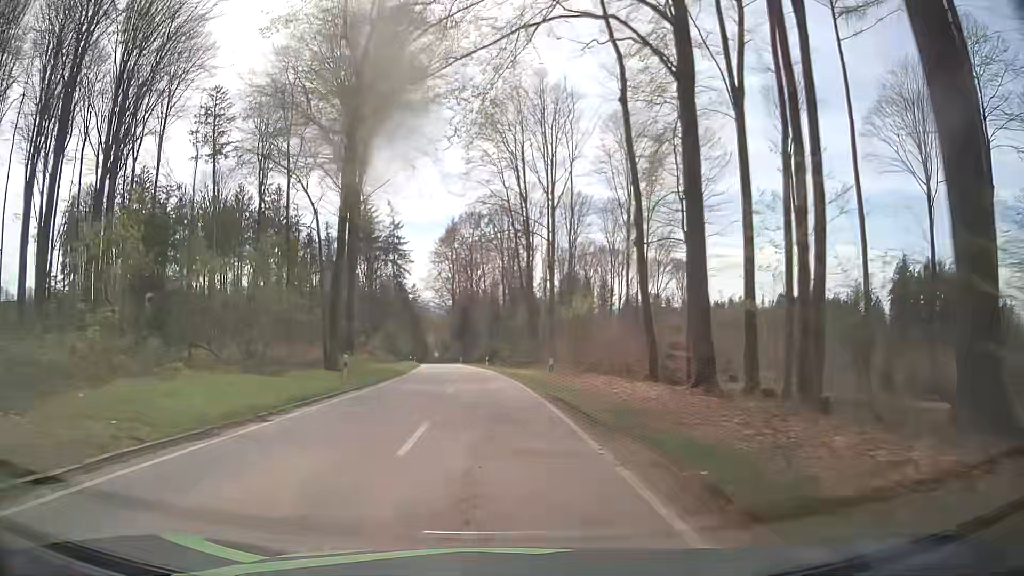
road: tertiary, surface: asphalt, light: Day
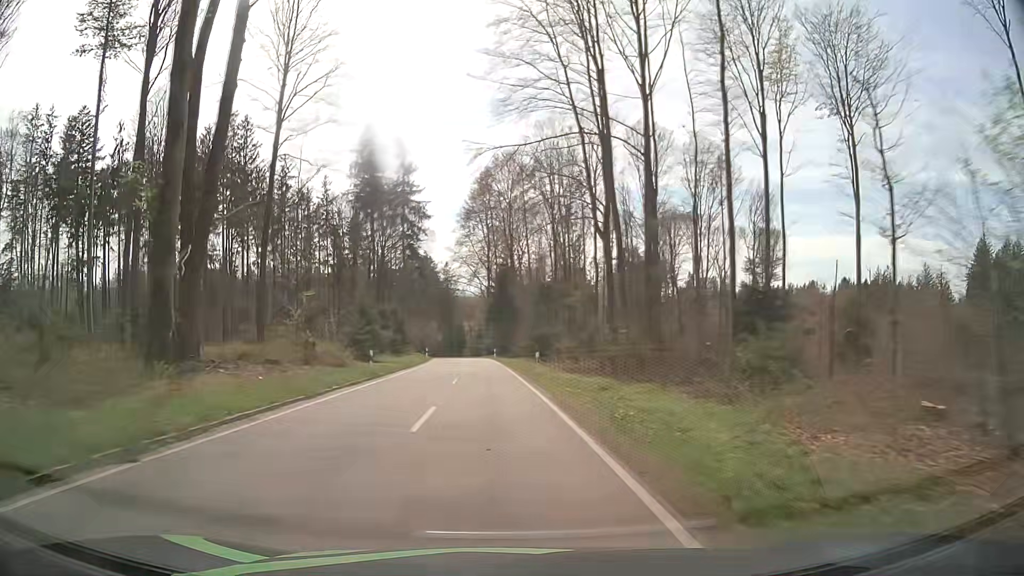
(-0.7, +33.8) m; -3°
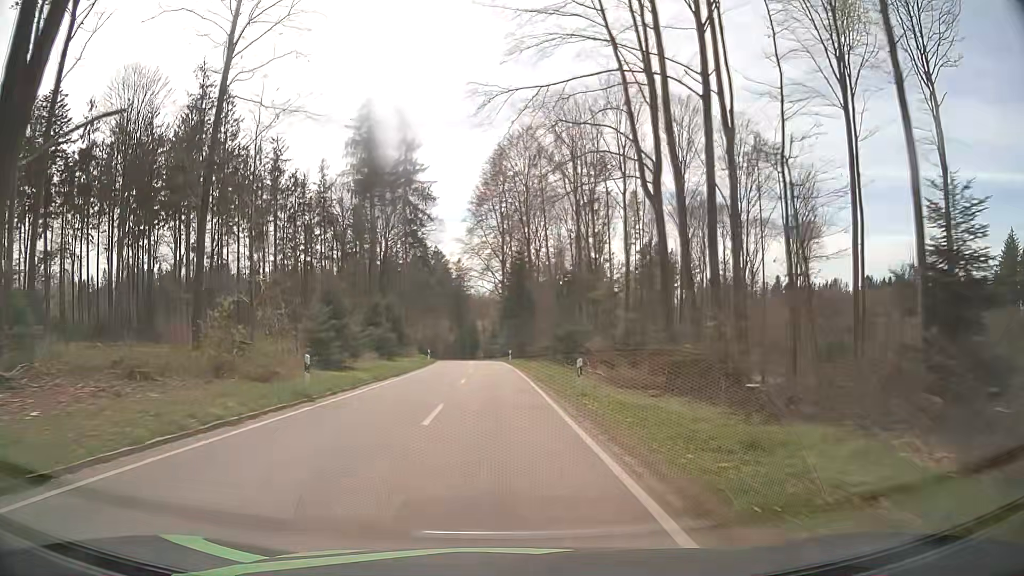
(-0.2, +11.4) m; -1°
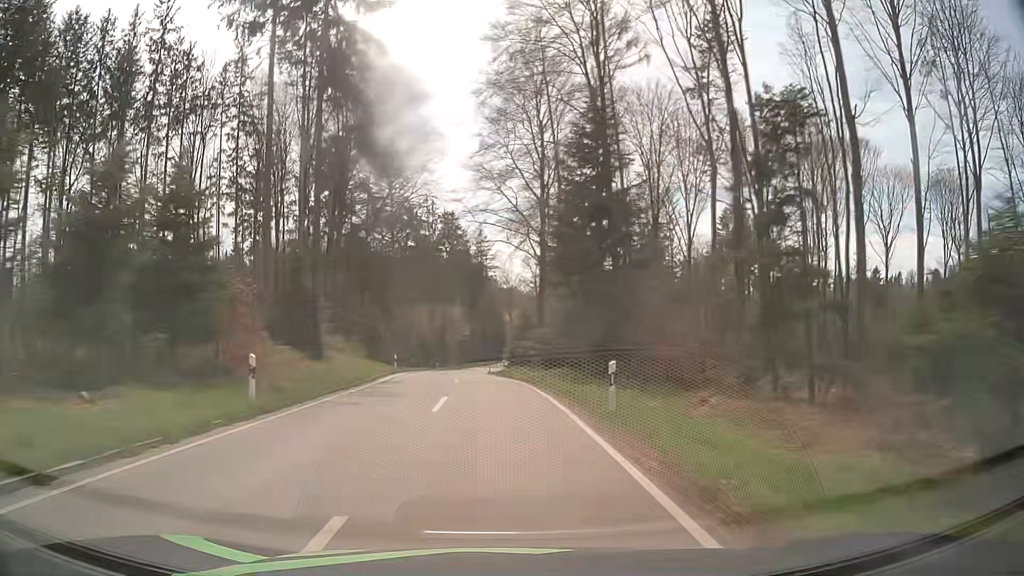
(-1.3, +46.1) m; -3°
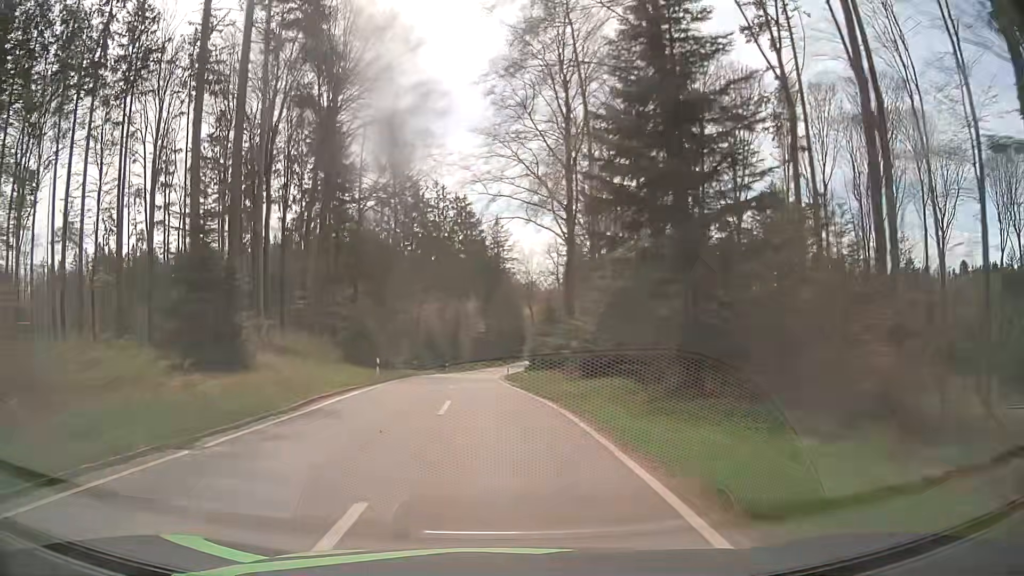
(-0.1, +11.7) m; -1°
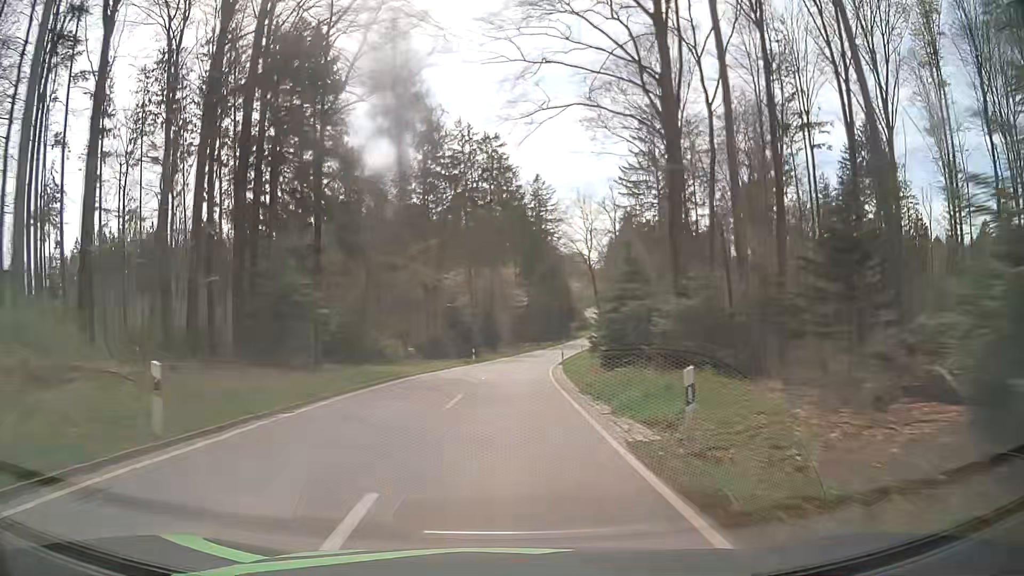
(-0.9, +23.6) m; -4°
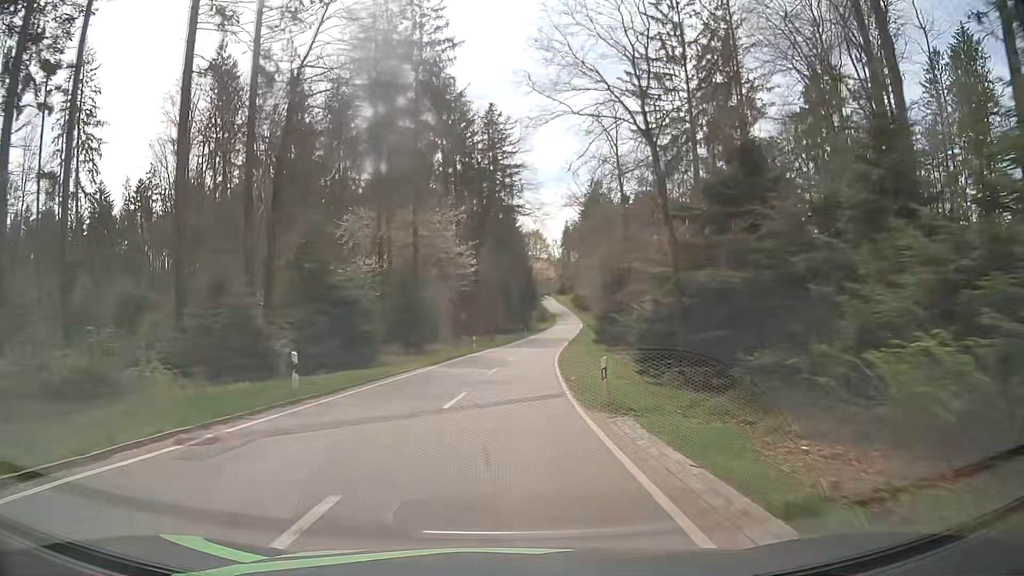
(+0.8, +36.7) m; +4°
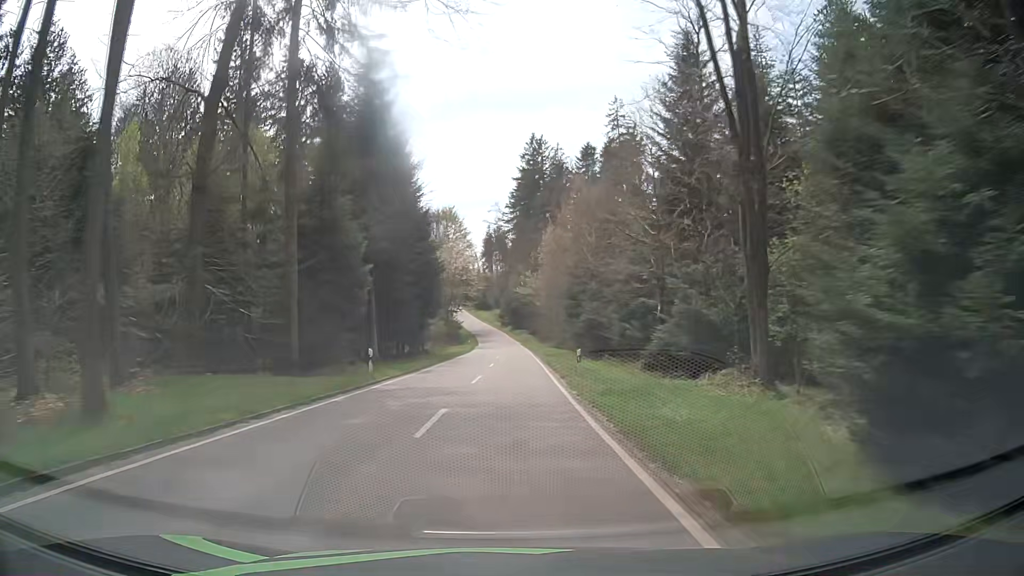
(+4.5, +64.4) m; +7°
(0, +10) (0, +20) (0, +30) (0, +40) (+1, +50) (+1, +60) (+1, +70) (+1, +80) (0, +90) (0, +100) m
